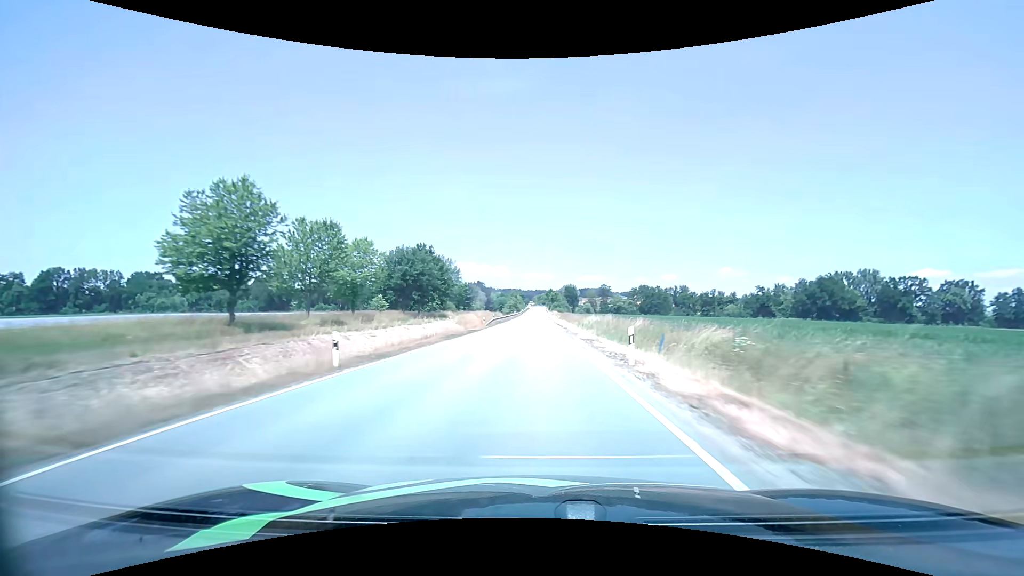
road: tertiary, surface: asphalt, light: Day
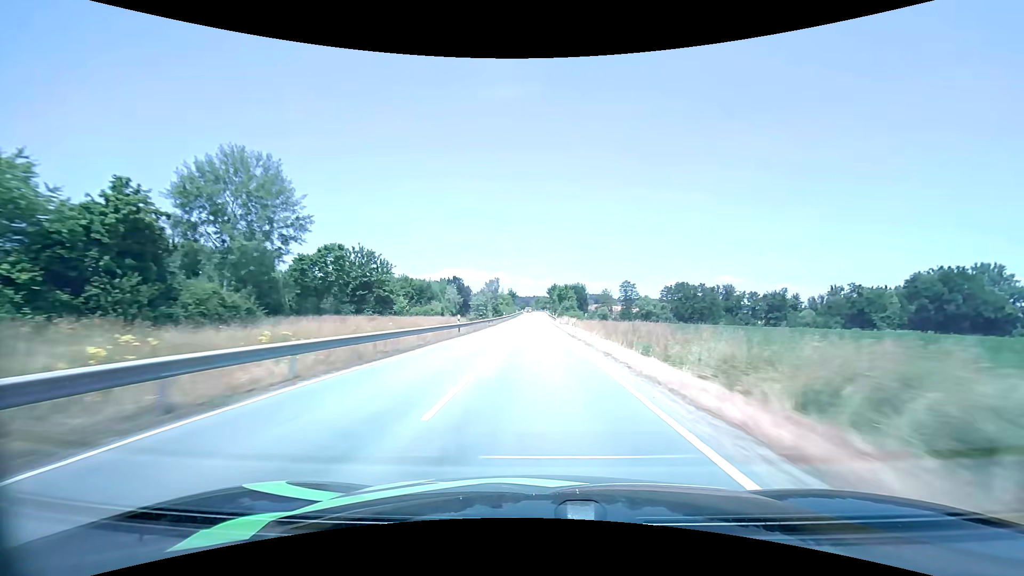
(+0.1, +78.4) m; 0°
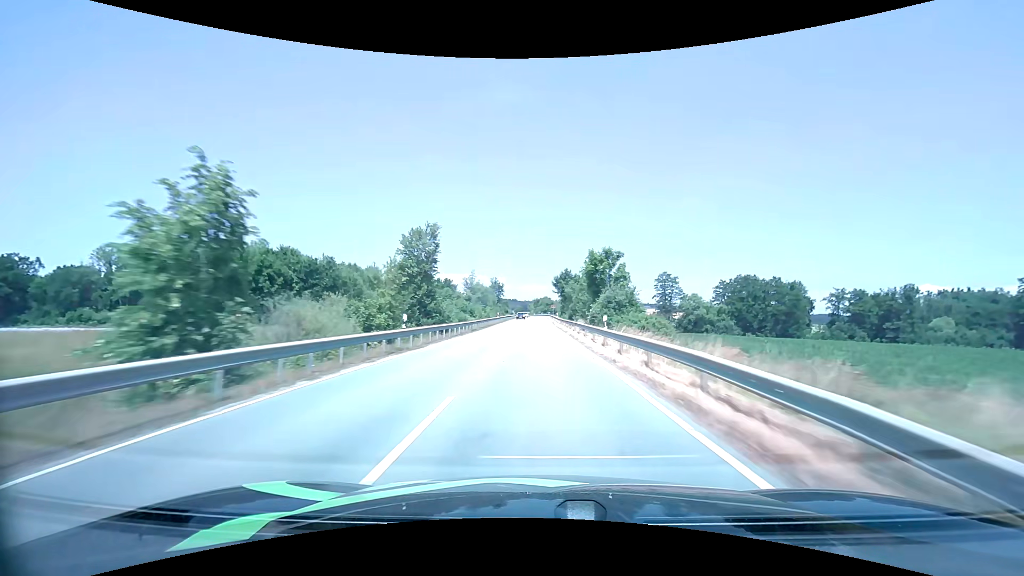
(-0.3, +63.1) m; 0°
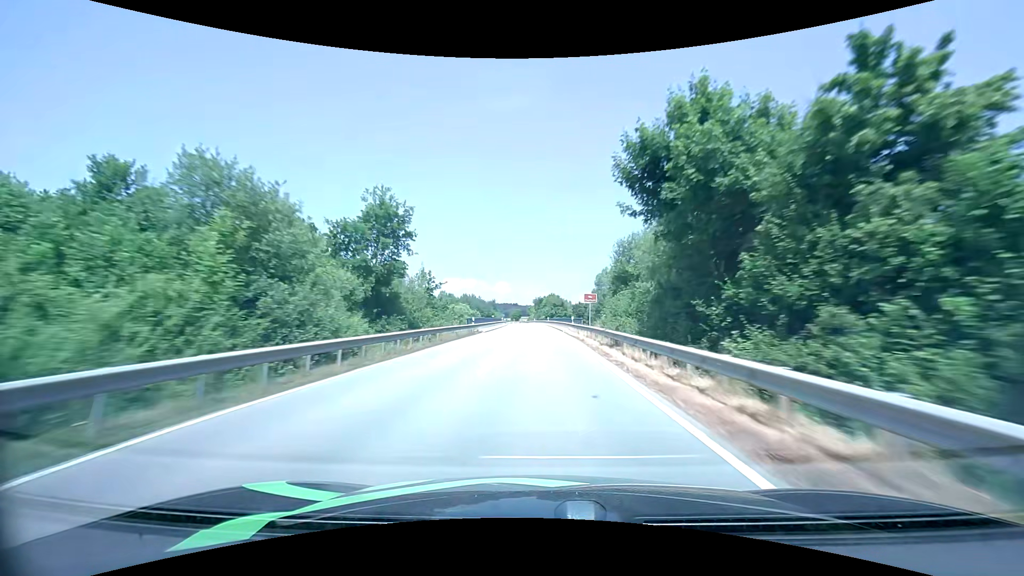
(0.0, +78.1) m; 0°
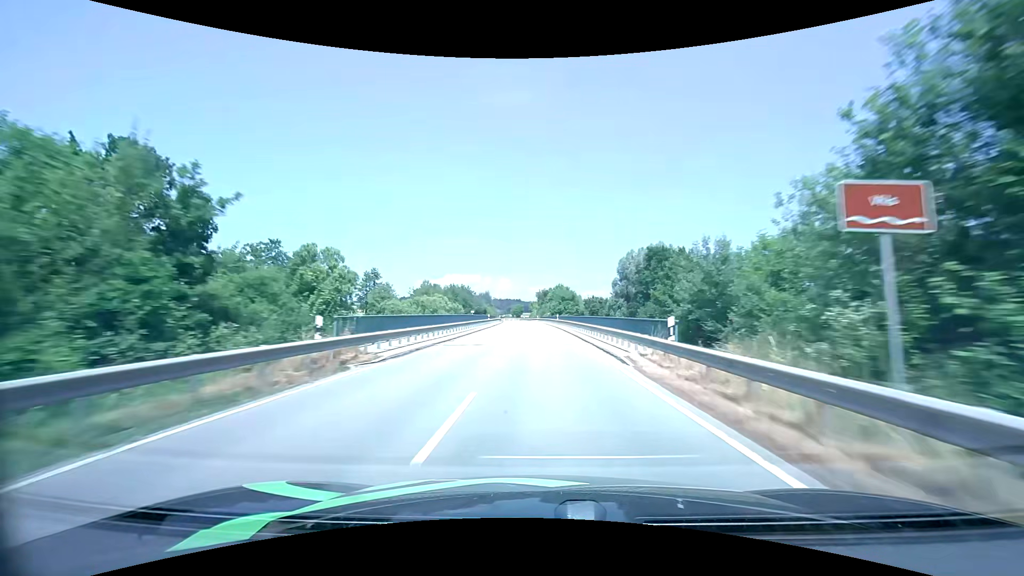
(-0.1, +30.5) m; 0°
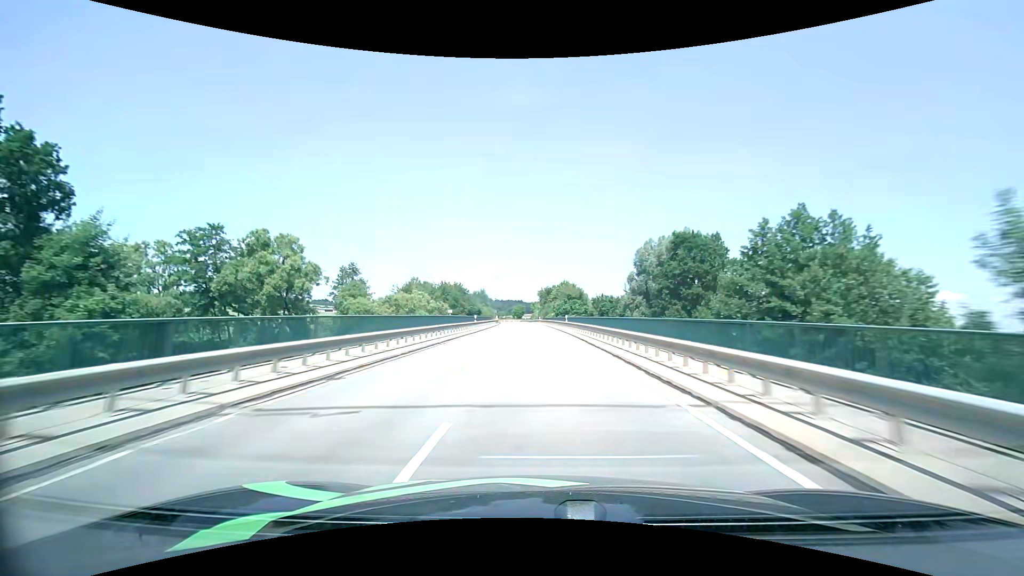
(0.0, +15.0) m; 0°
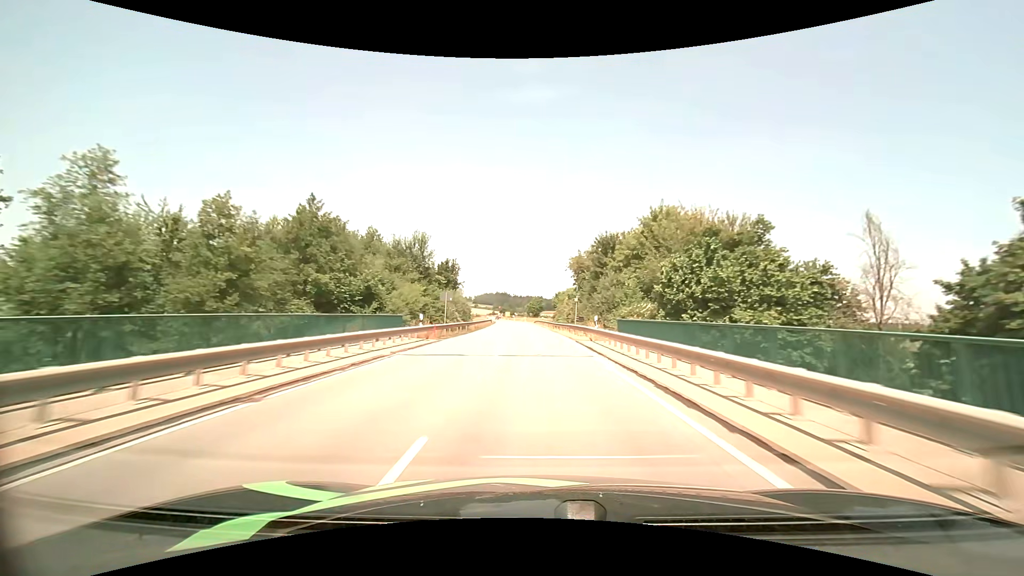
(-1.2, +73.1) m; -2°
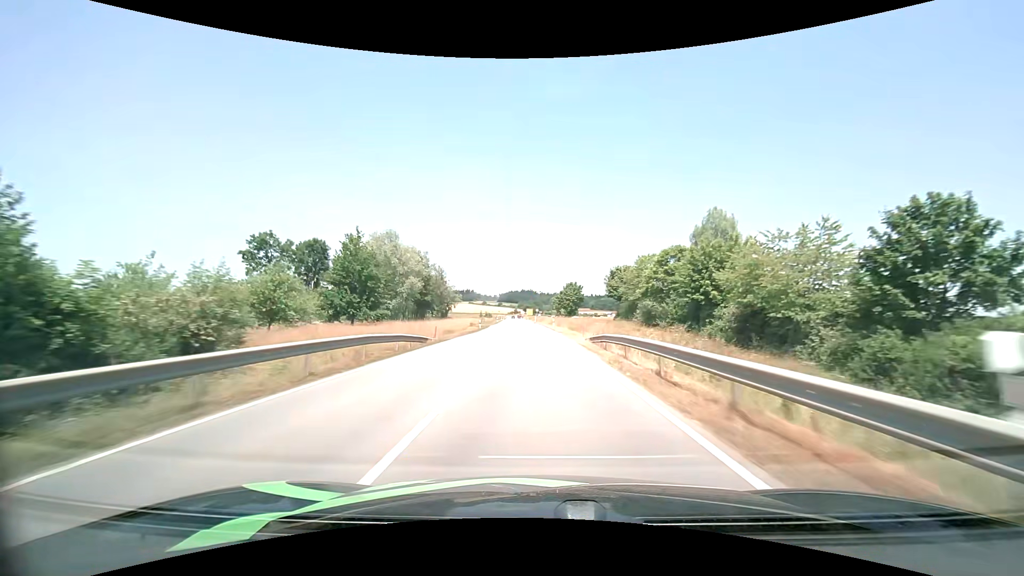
(-1.8, +71.4) m; -3°
(0, +10) (0, +20) (0, +30) (-1, +40) (-1, +50) (-1, +60) (-2, +70) (-2, +80) (-3, +90) (-3, +100) m
